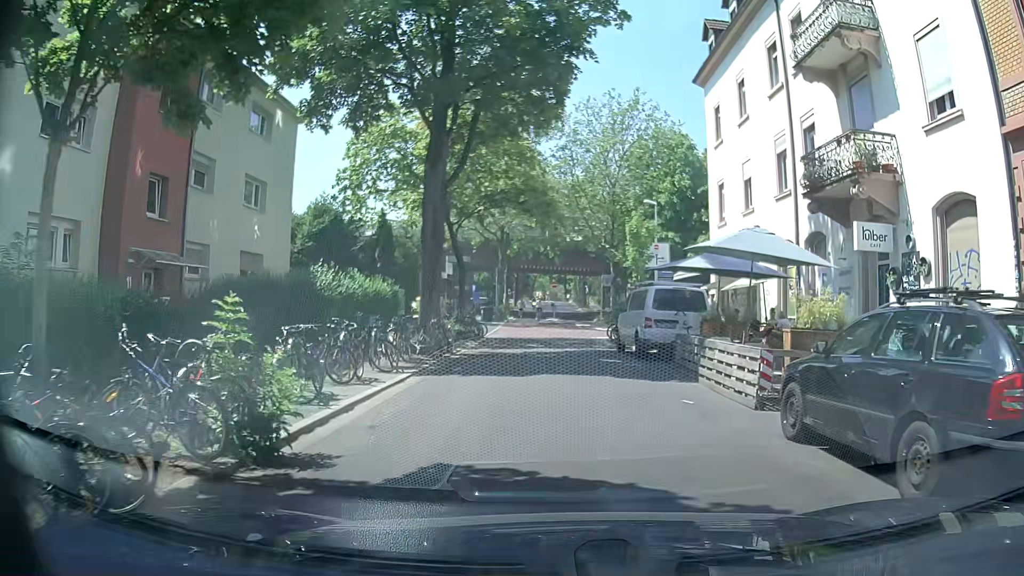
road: residential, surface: asphalt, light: Day
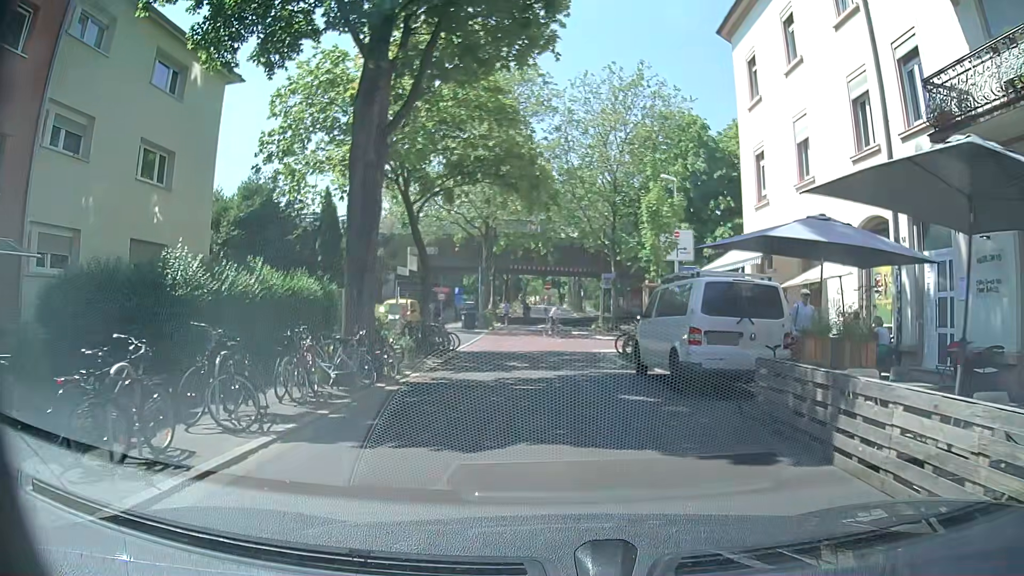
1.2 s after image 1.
(0.0, +6.6) m; 0°
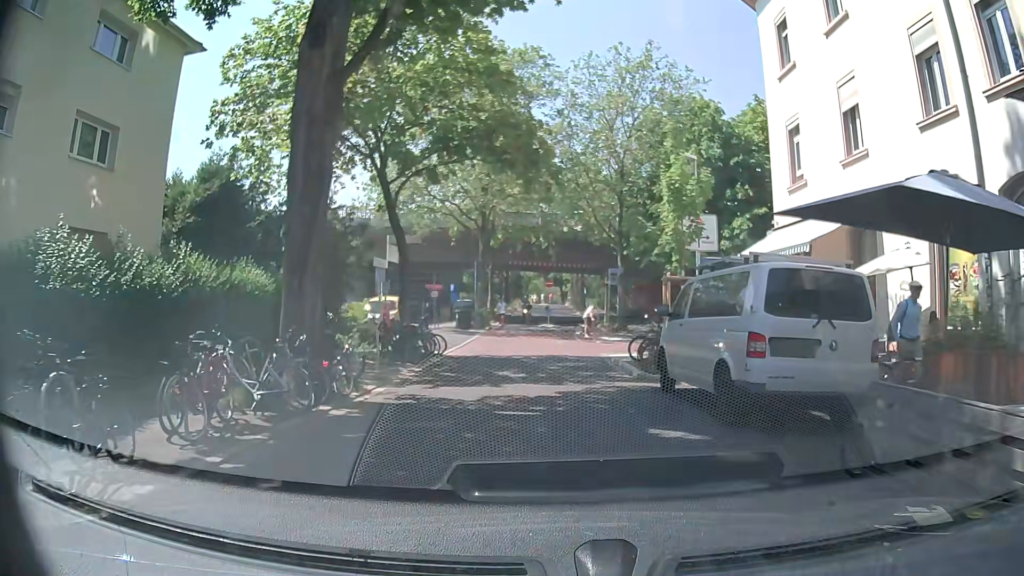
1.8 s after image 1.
(0.0, +3.2) m; -1°
